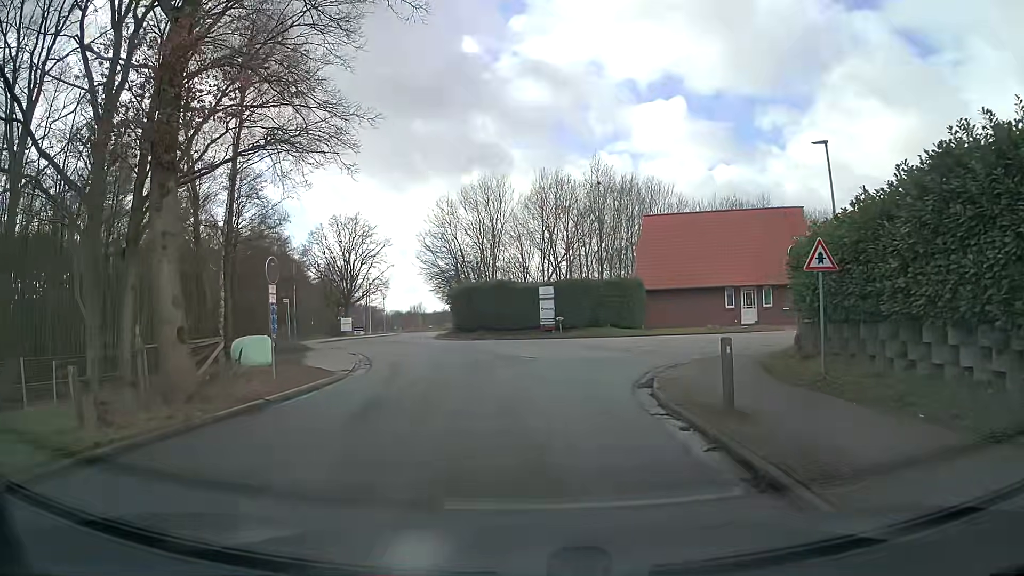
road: residential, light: Day
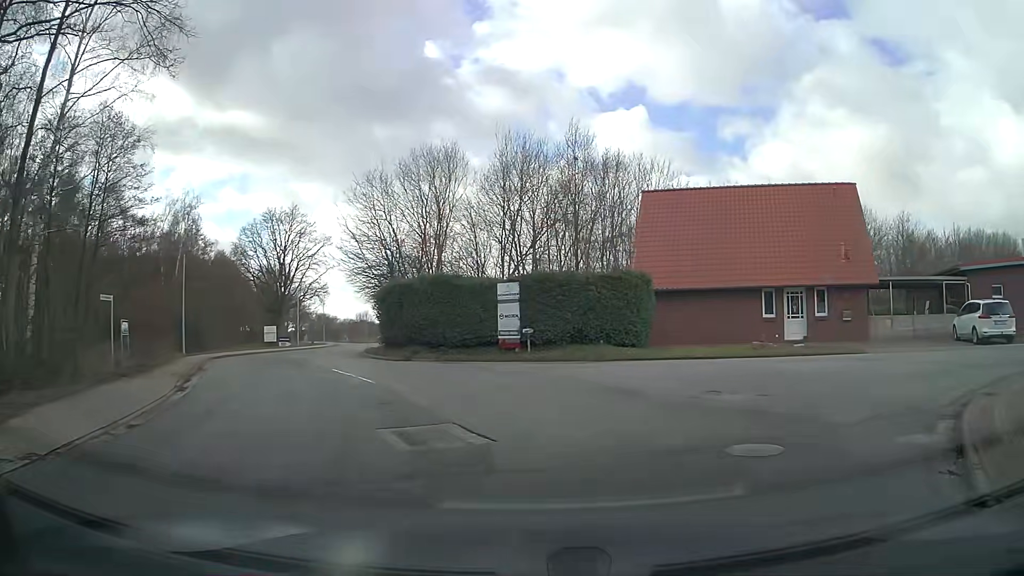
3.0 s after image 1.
(+0.1, +12.6) m; +4°
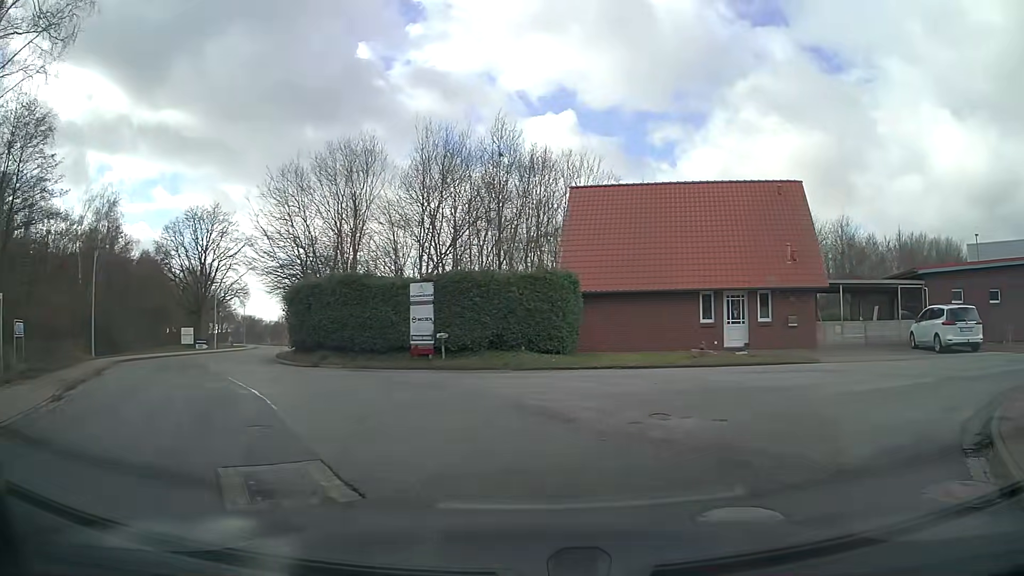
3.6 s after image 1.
(+0.1, +2.3) m; +6°
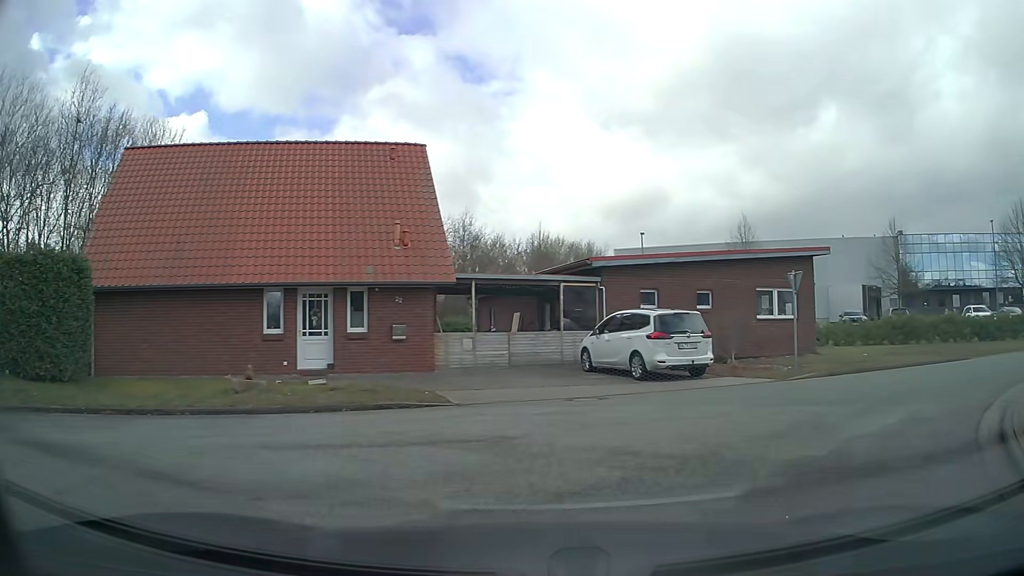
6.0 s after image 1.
(+2.3, +8.2) m; +33°
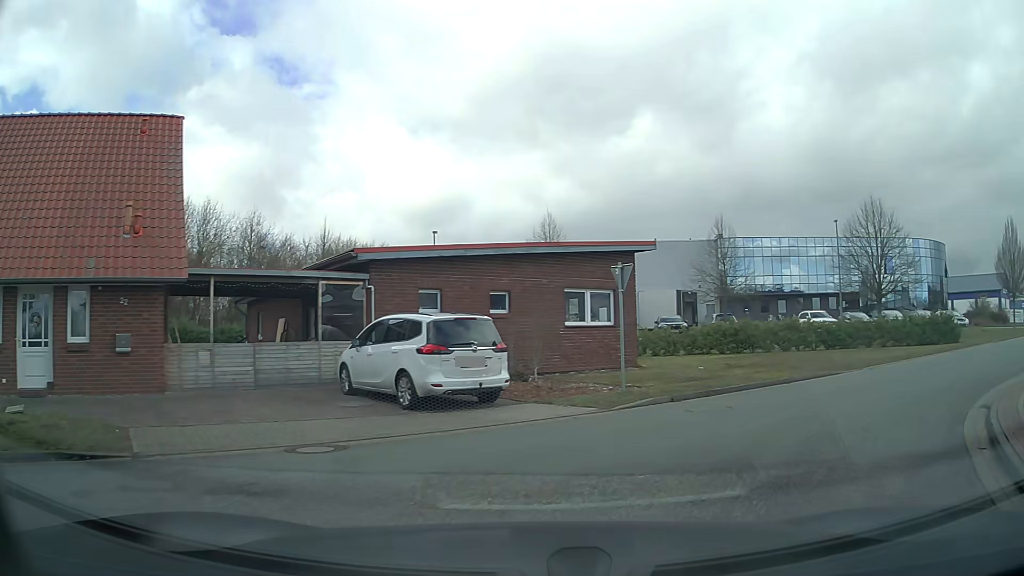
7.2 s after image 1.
(+0.6, +4.1) m; +18°
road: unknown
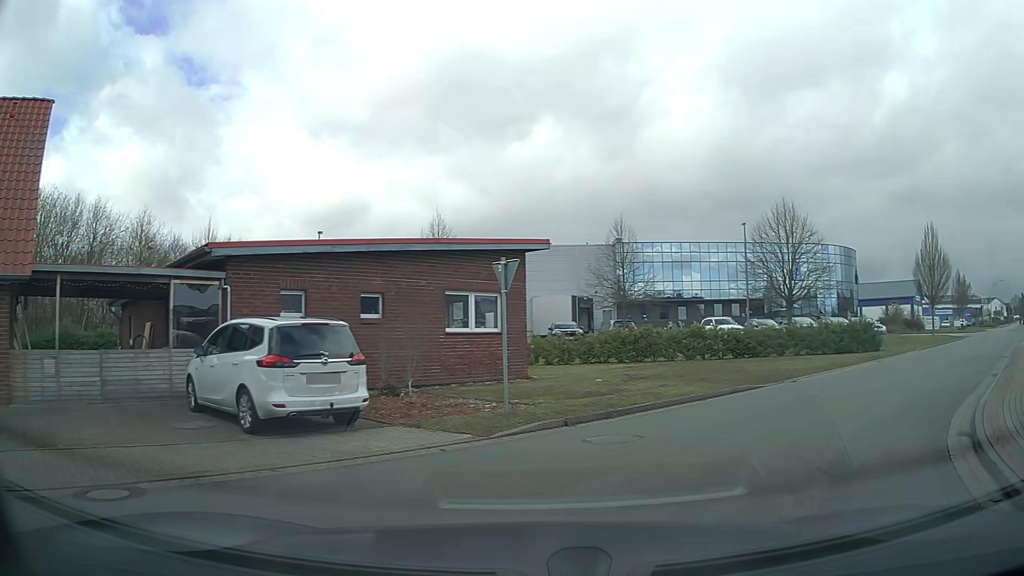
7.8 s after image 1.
(+0.1, +2.1) m; +8°
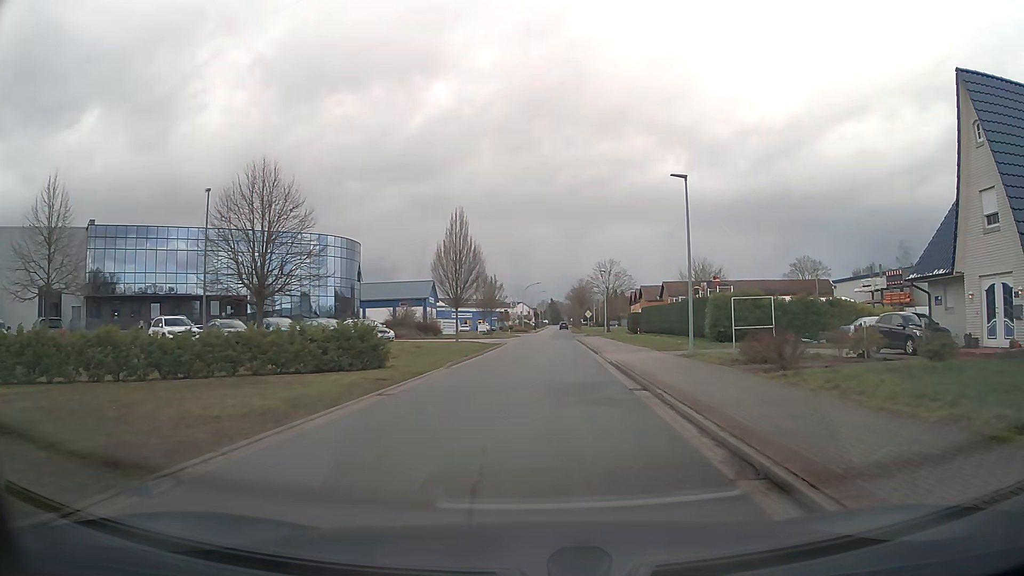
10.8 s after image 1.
(+4.3, +10.0) m; +43°
